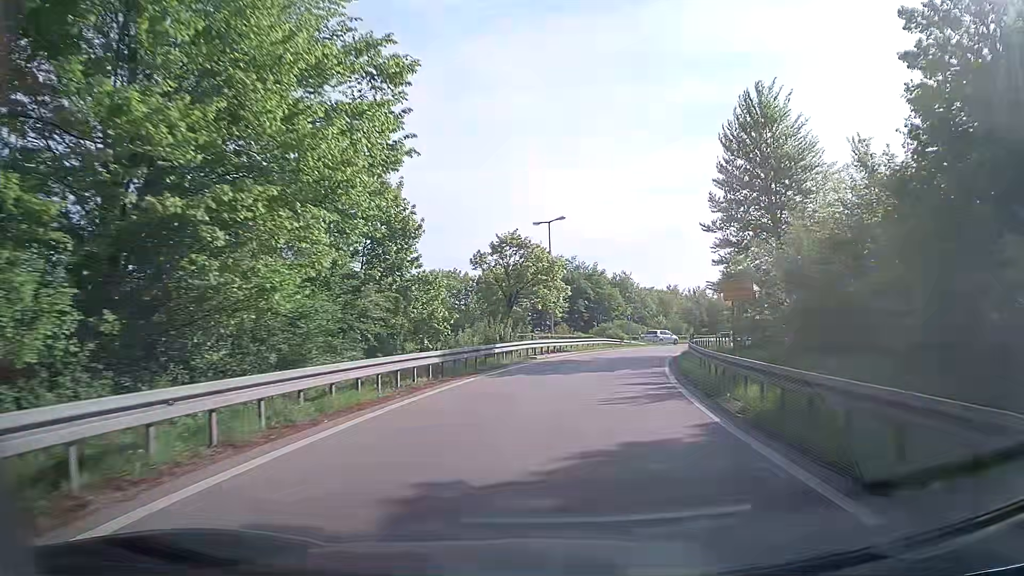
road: trunk_link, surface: asphalt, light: Day
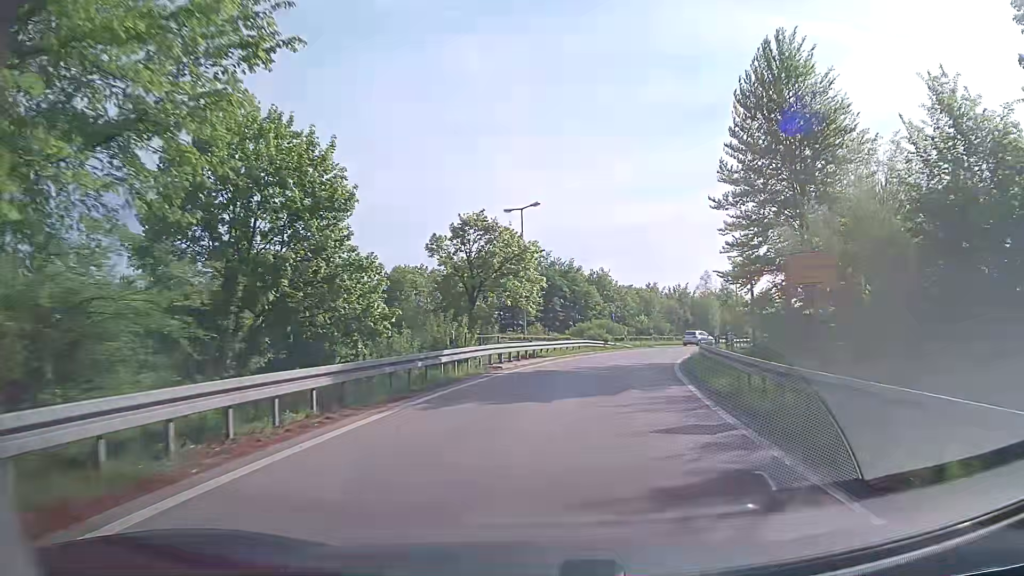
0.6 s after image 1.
(+0.1, +7.4) m; +2°
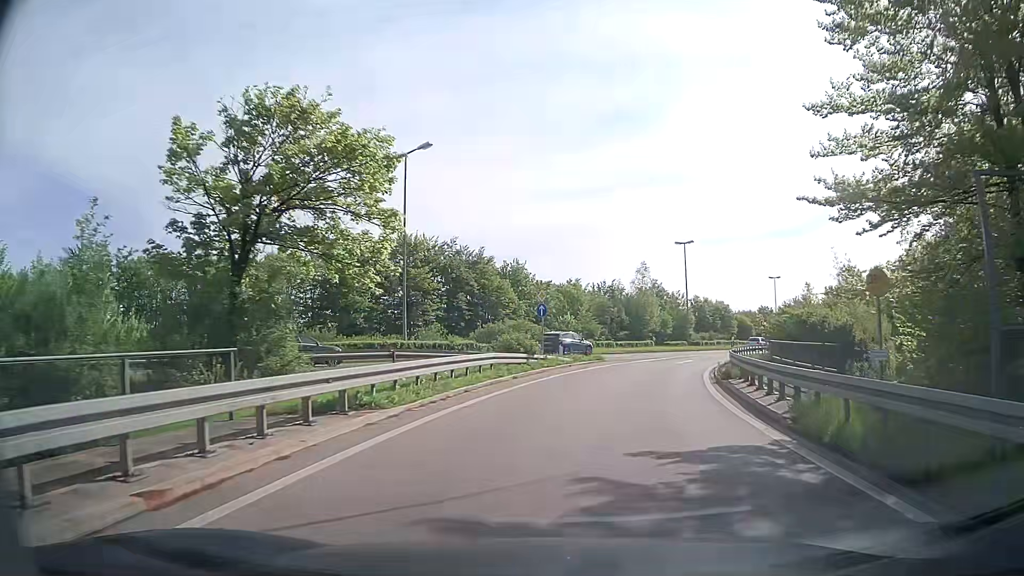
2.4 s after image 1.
(+1.0, +19.4) m; +8°
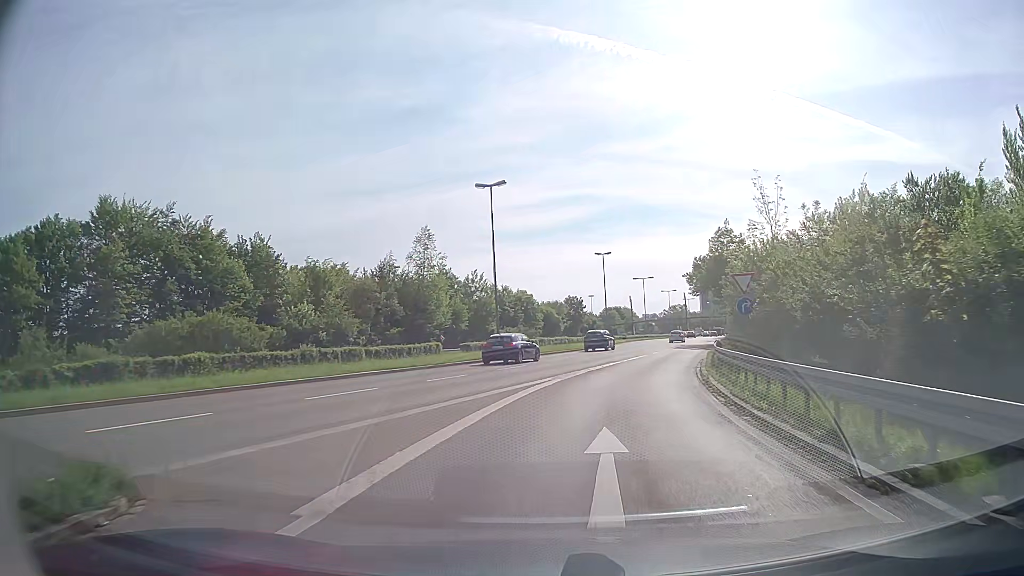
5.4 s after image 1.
(+4.1, +29.3) m; +17°
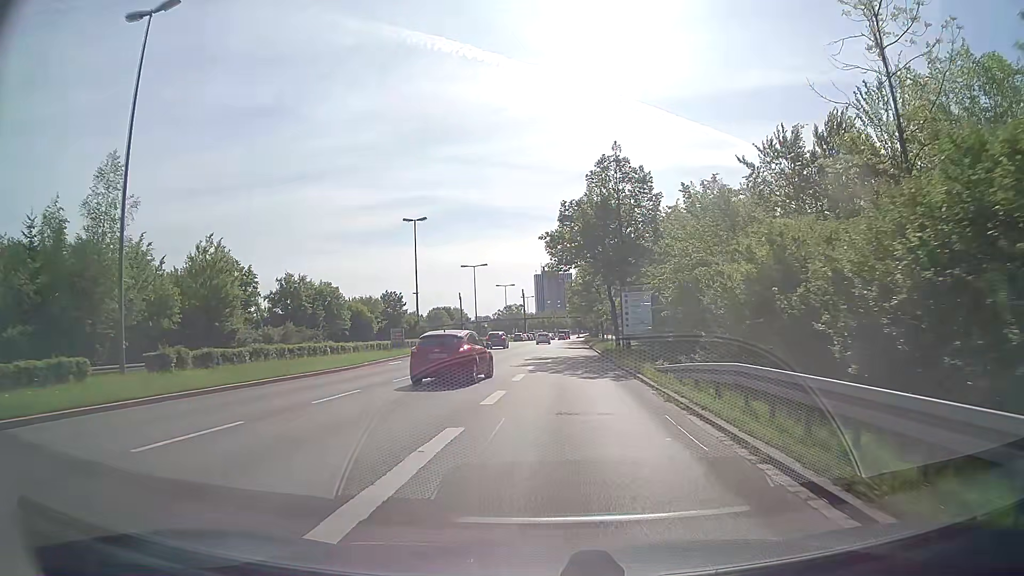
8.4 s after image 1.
(+4.4, +29.3) m; +15°
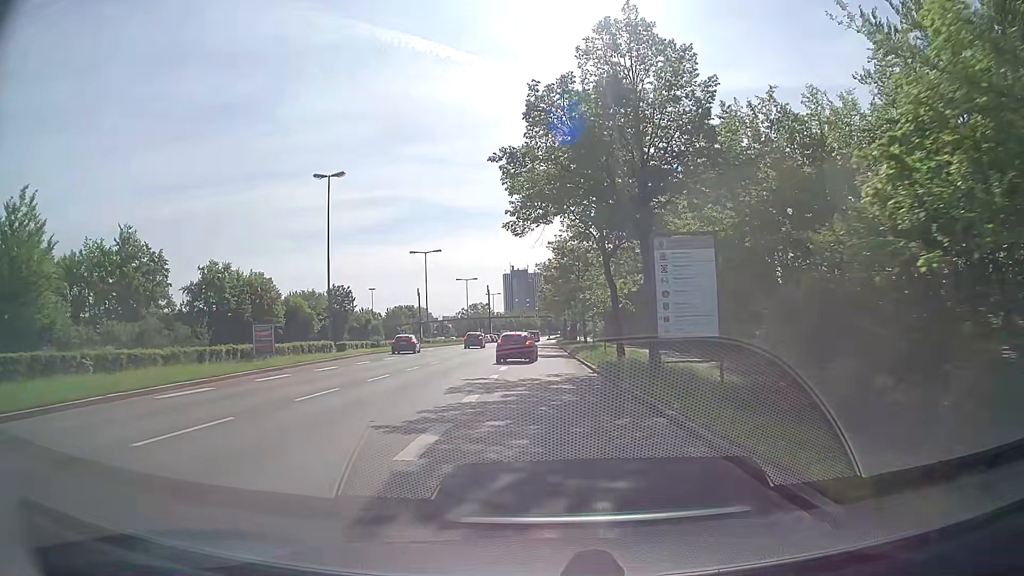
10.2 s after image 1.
(+0.3, +18.5) m; +2°
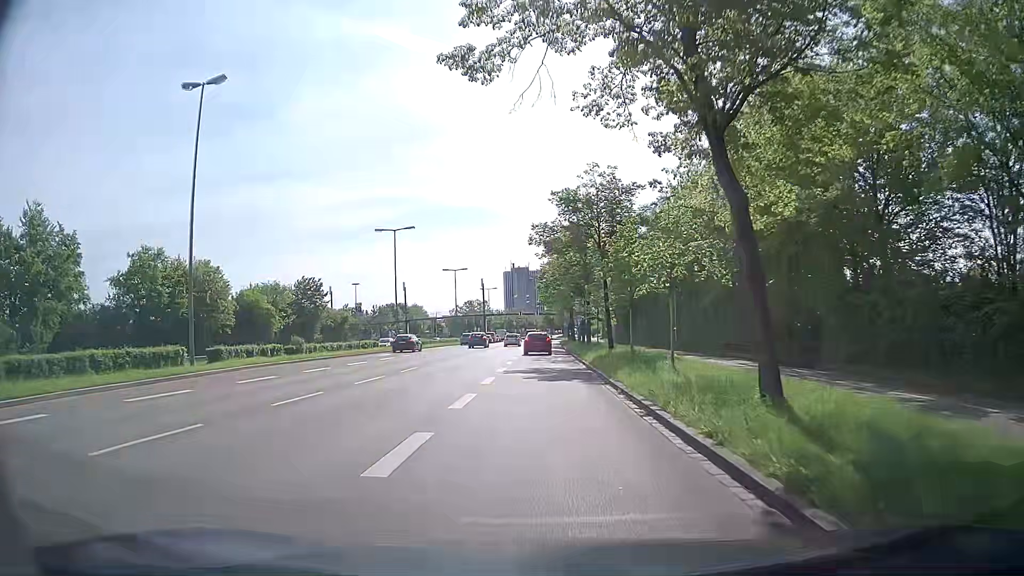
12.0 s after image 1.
(+0.1, +19.2) m; -1°
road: primary
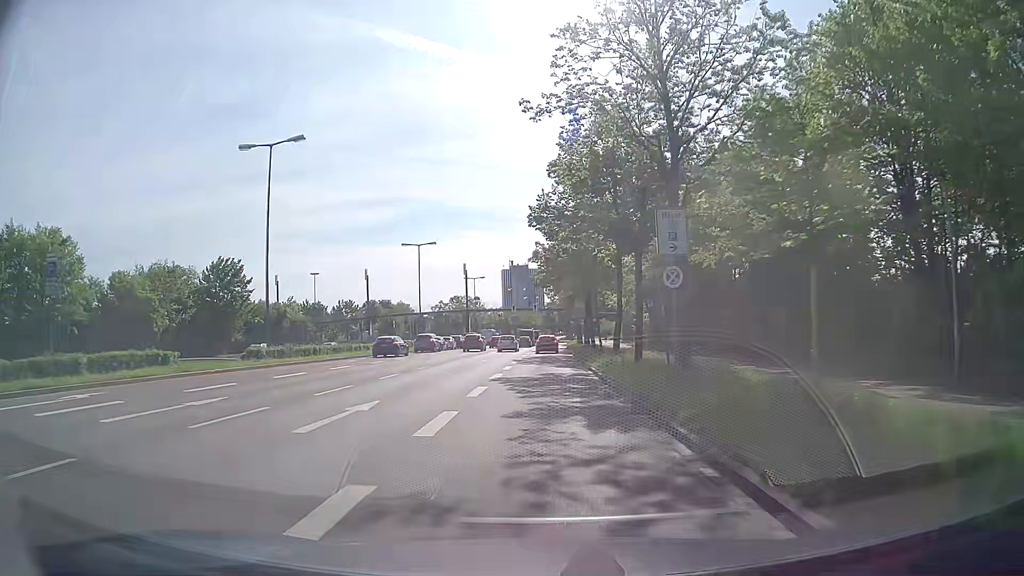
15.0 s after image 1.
(+0.3, +33.4) m; +1°
(0, +10) (0, +20) (0, +30) (0, +40) (0, +50) (0, +60) (0, +70) (0, +80) (+1, +90) (+1, +100) m
